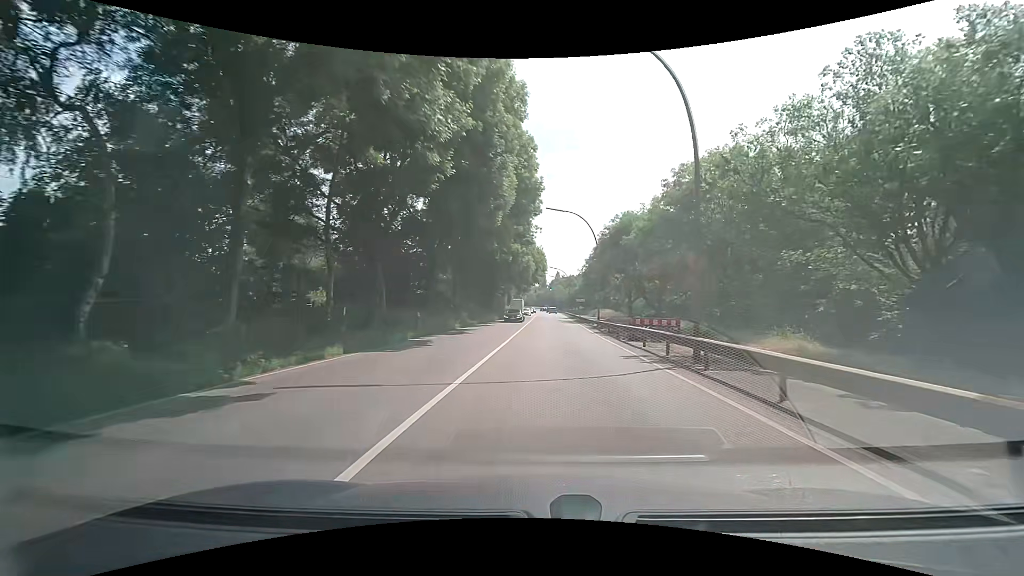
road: secondary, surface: asphalt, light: Day
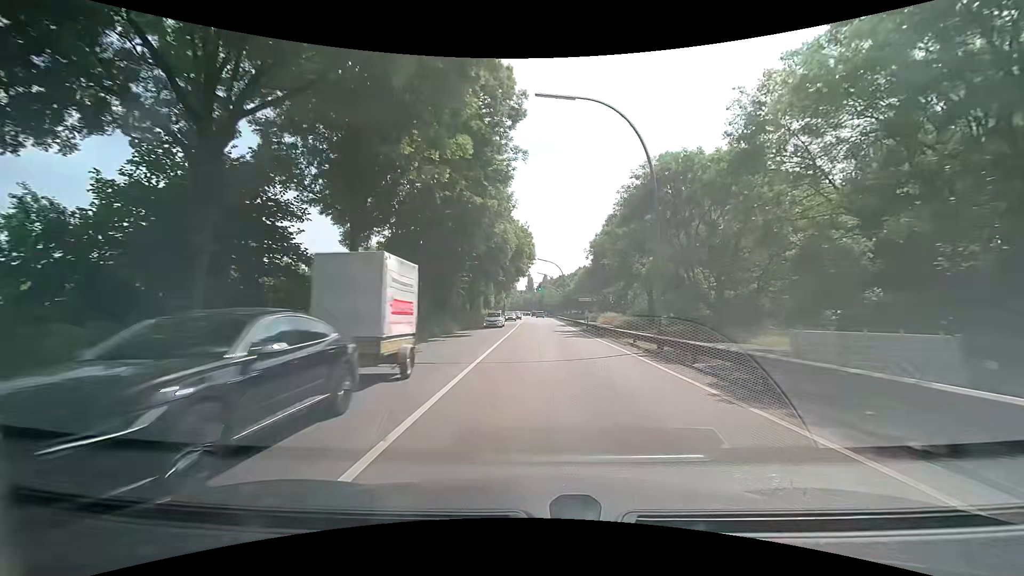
(+0.3, +23.1) m; +1°
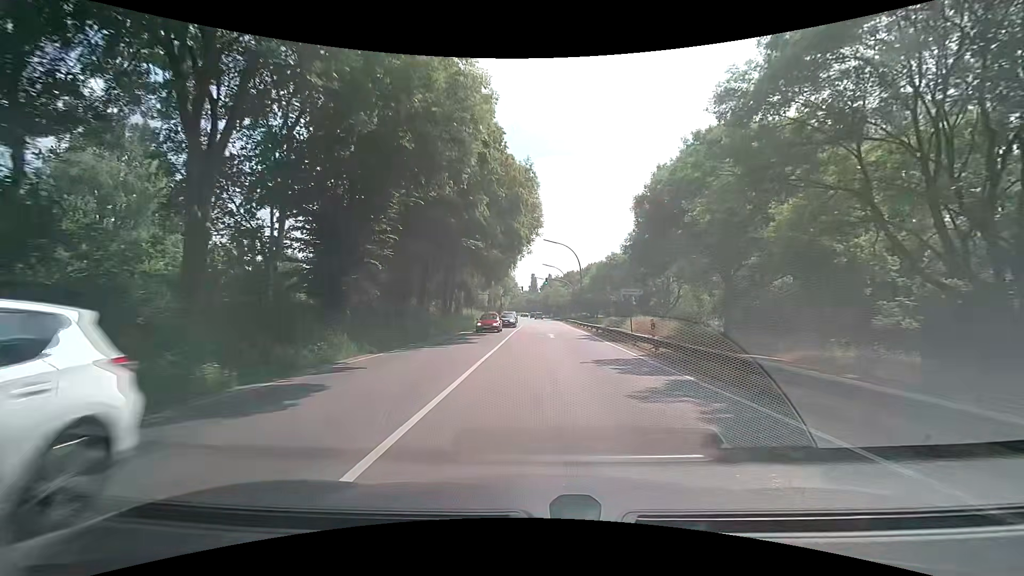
(-0.3, +22.4) m; -1°
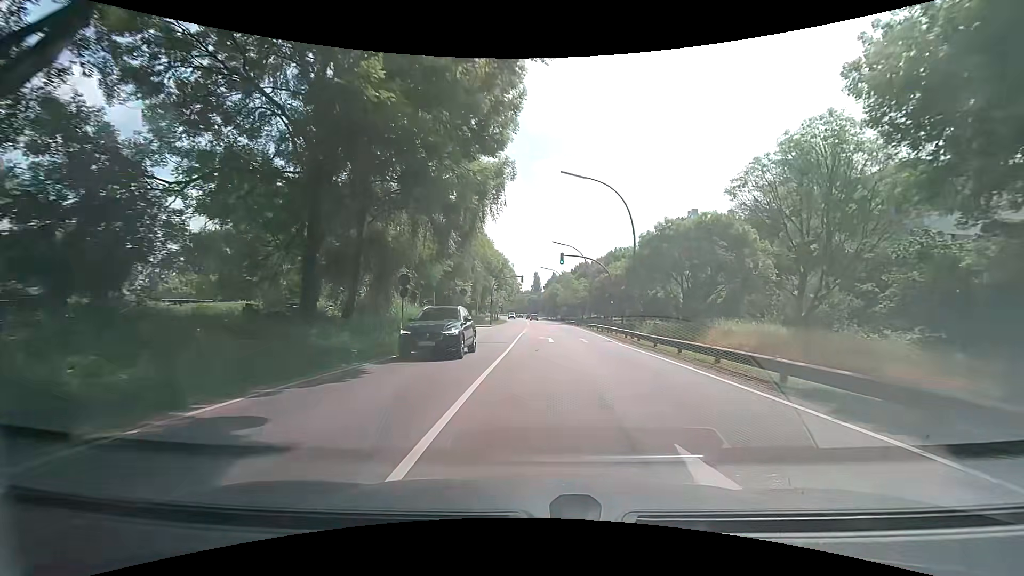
(-0.3, +27.9) m; -1°
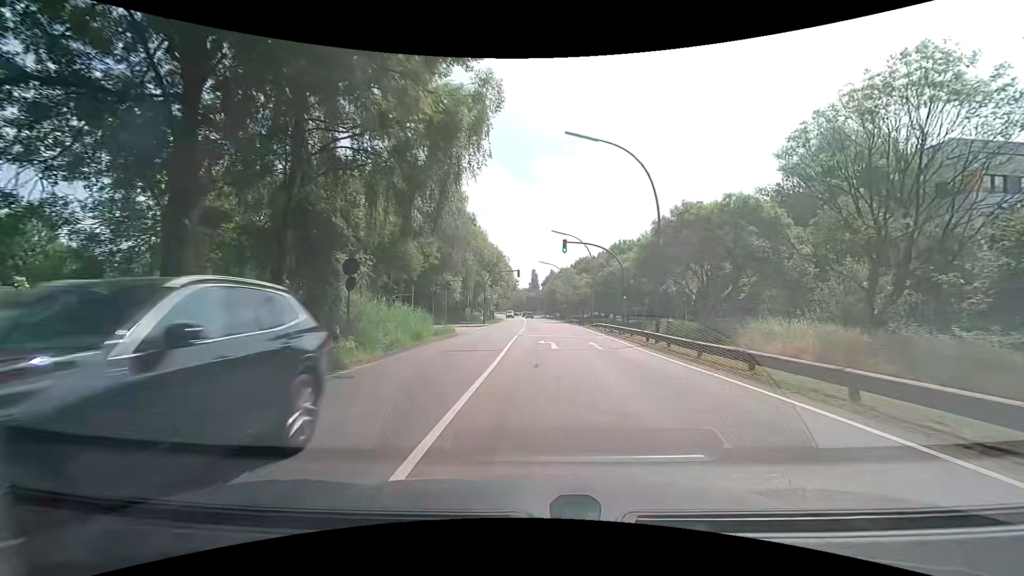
(+0.1, +6.2) m; +1°
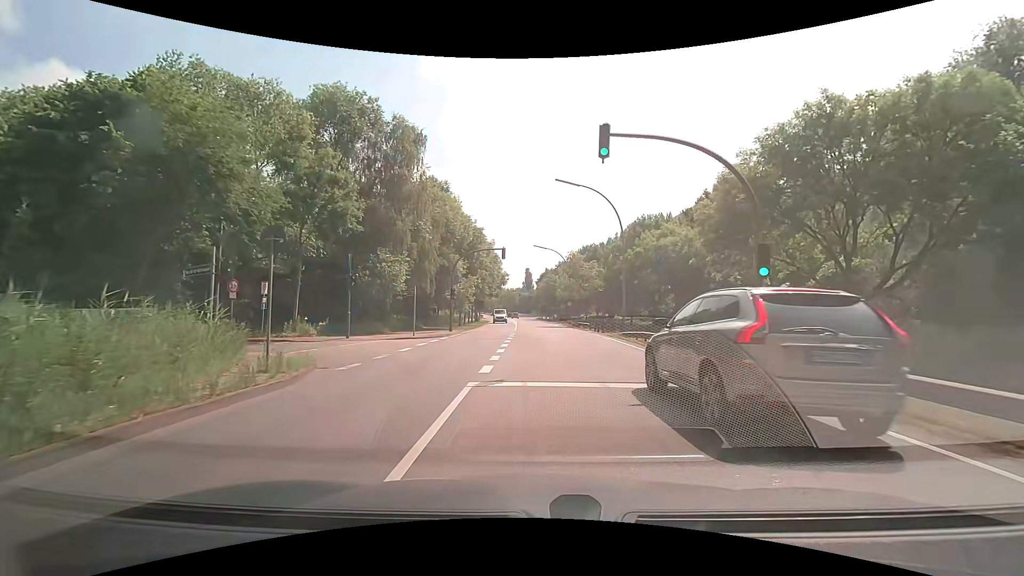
(0.0, +19.8) m; +1°
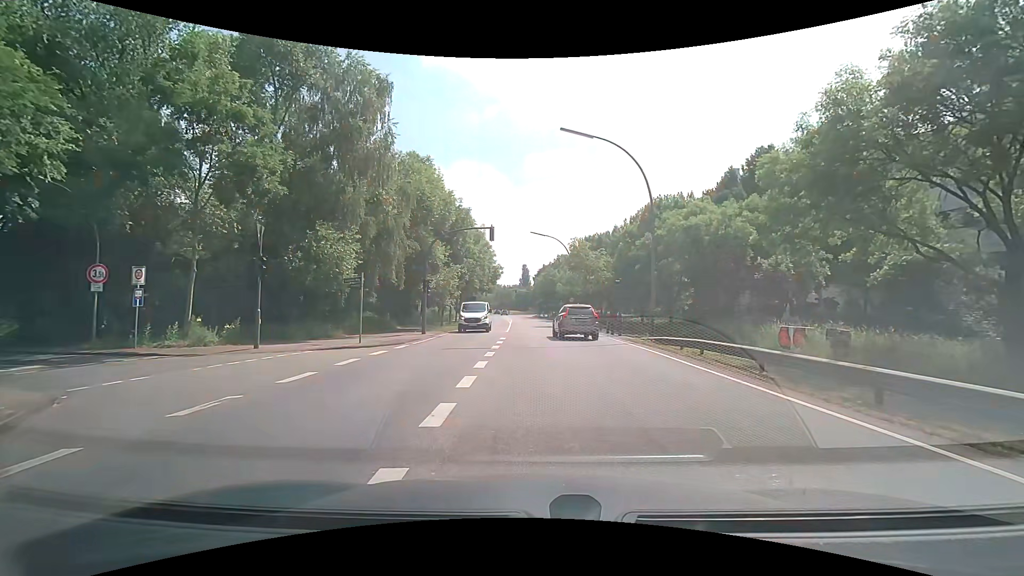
(-0.1, +8.2) m; -1°
